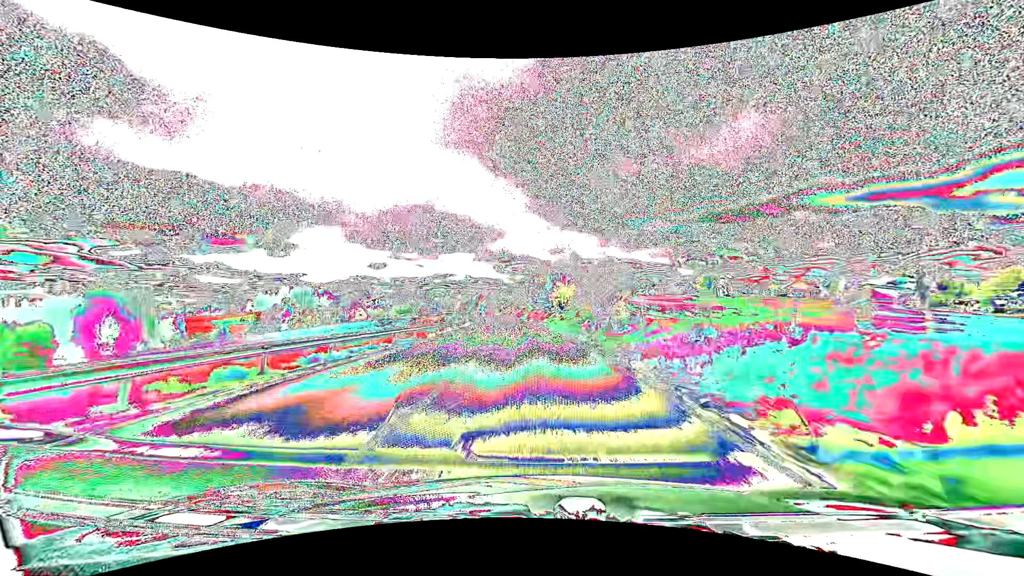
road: primary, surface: asphalt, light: Day
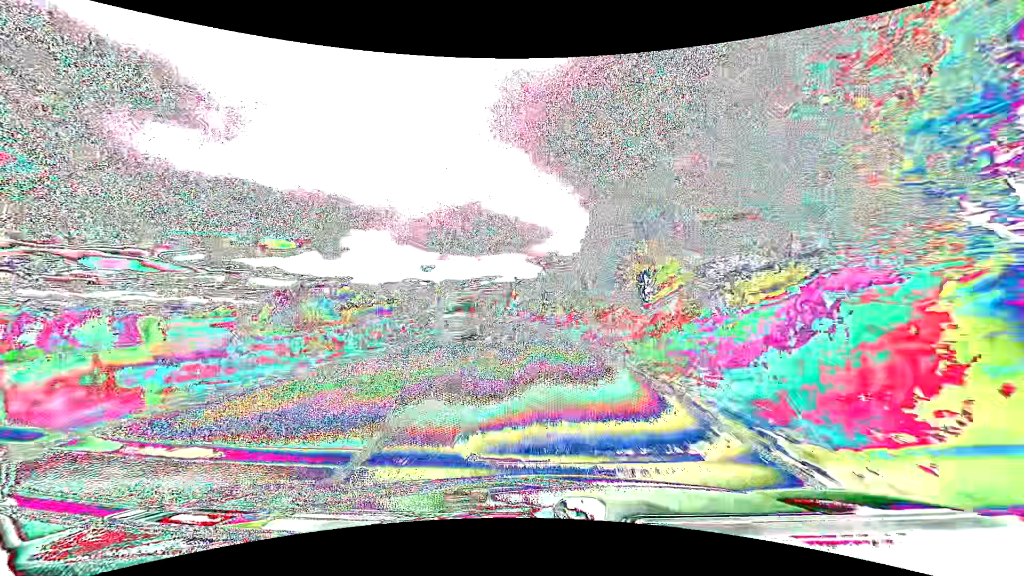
(-3.5, +74.8) m; -5°
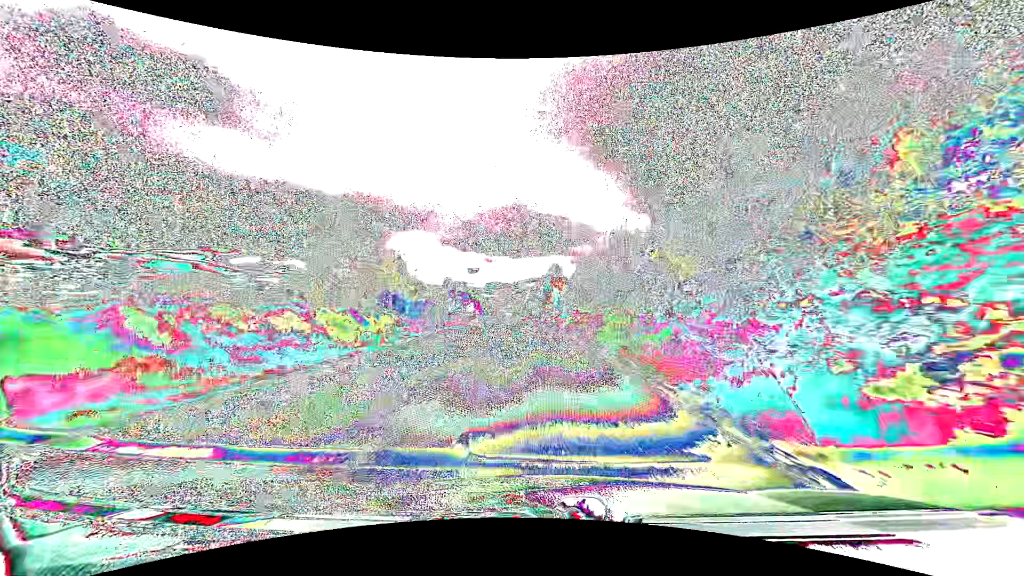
(-3.7, +73.6) m; -5°
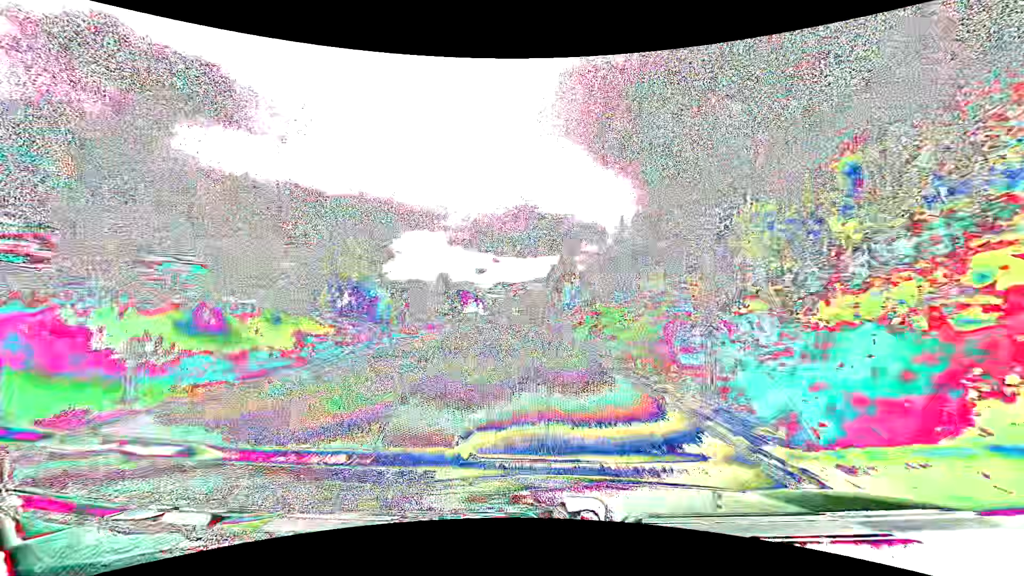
(-0.1, +14.6) m; -1°
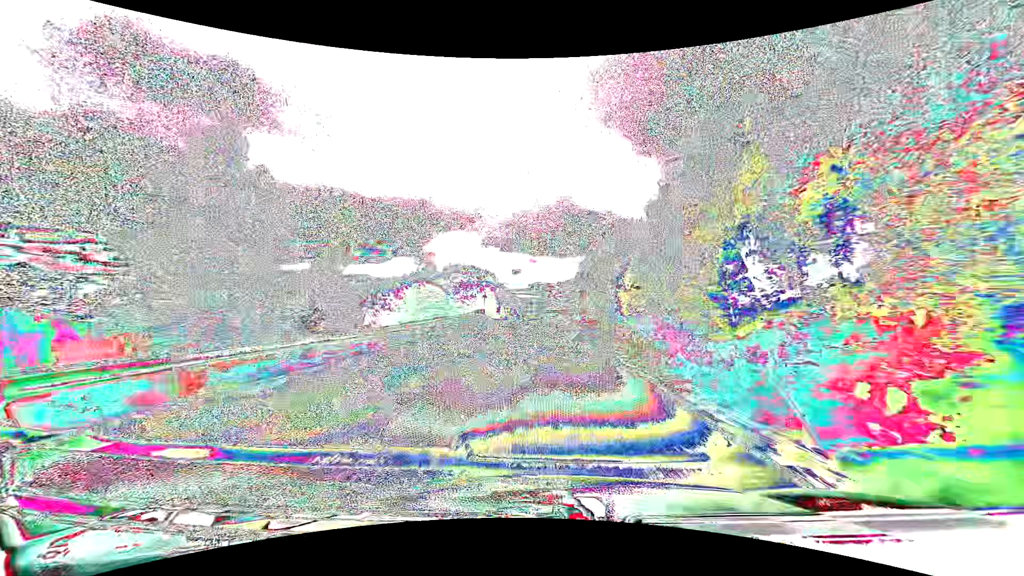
(-3.1, +72.4) m; -4°
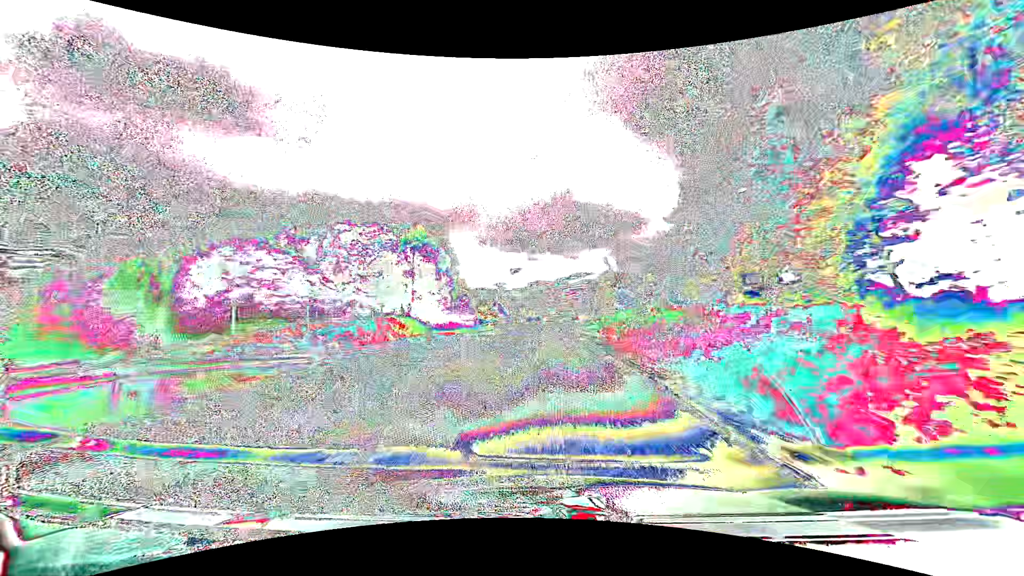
(-0.1, +57.5) m; 0°
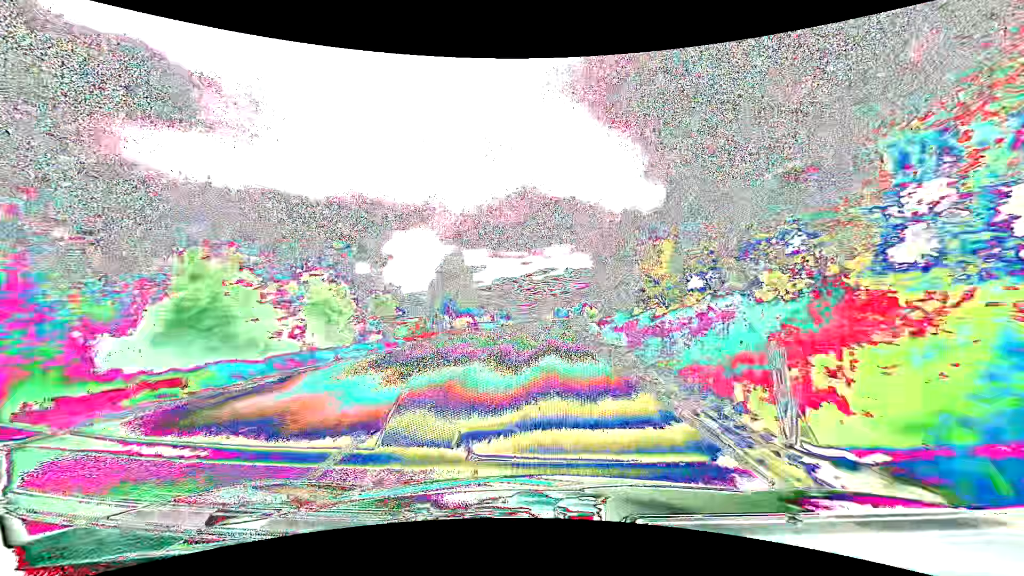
(+2.0, +72.3) m; +4°
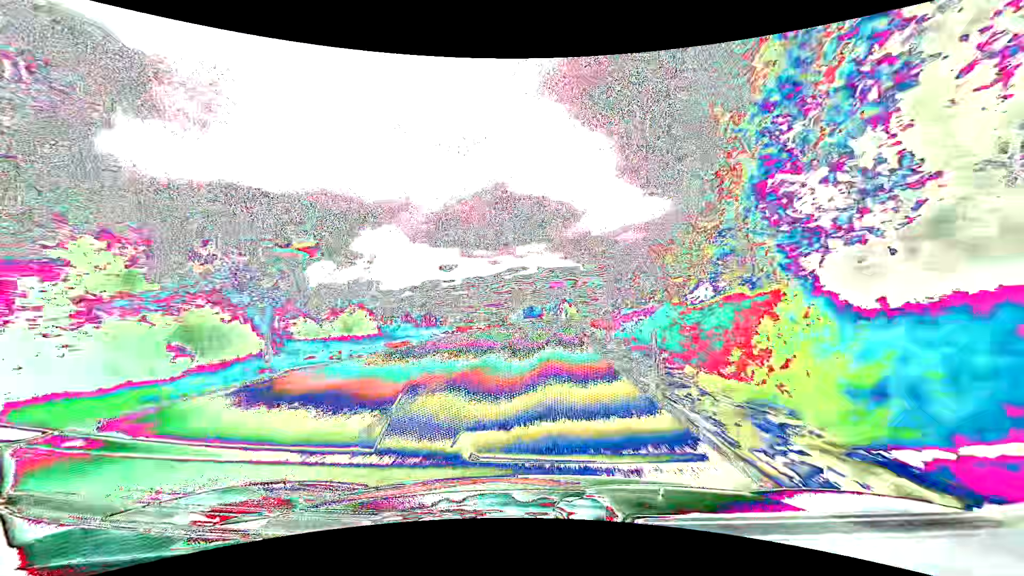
(+1.2, +43.9) m; +3°
(0, +10) (0, +20) (+1, +30) (+1, +40) (+2, +50) (+3, +60) (+4, +70) (+5, +80) (+7, +90) (+8, +100) m
